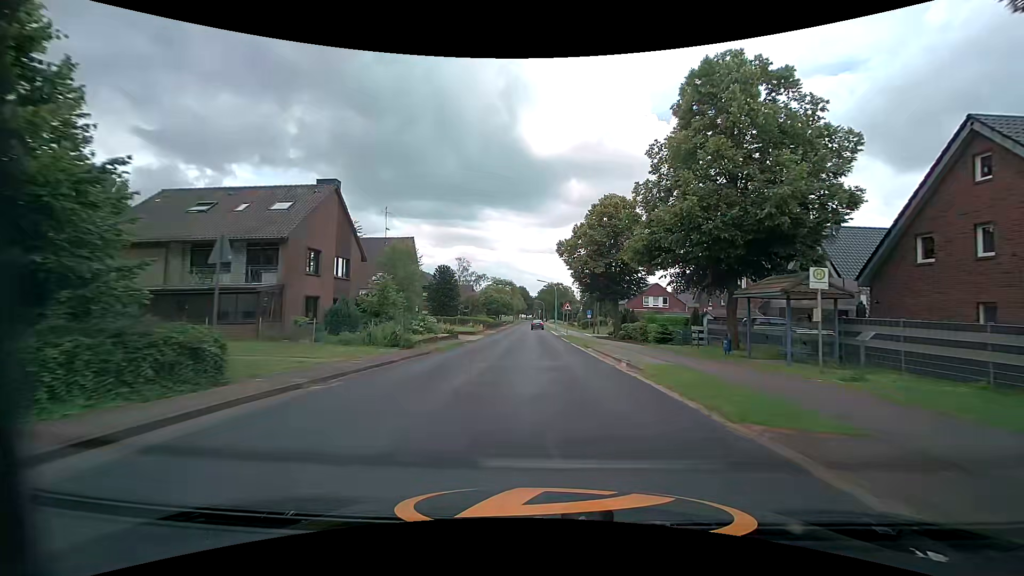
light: Day
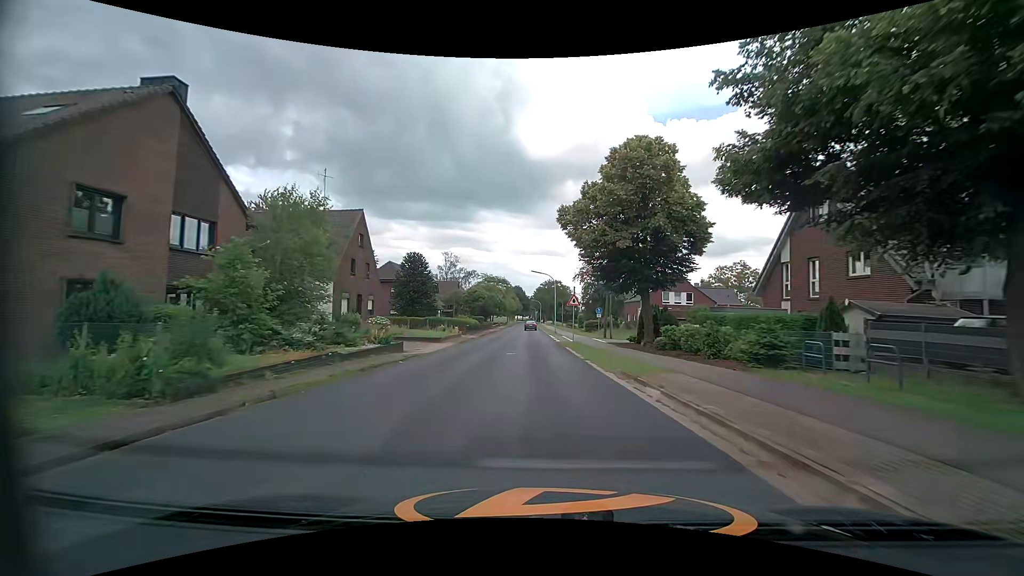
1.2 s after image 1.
(+0.2, +14.1) m; +1°
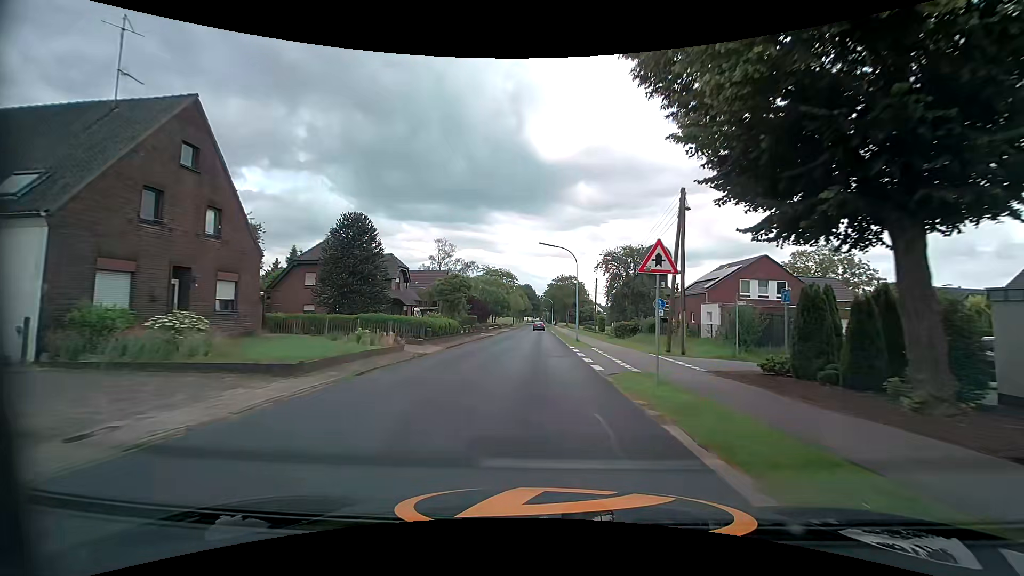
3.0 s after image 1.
(-0.3, +20.6) m; -1°
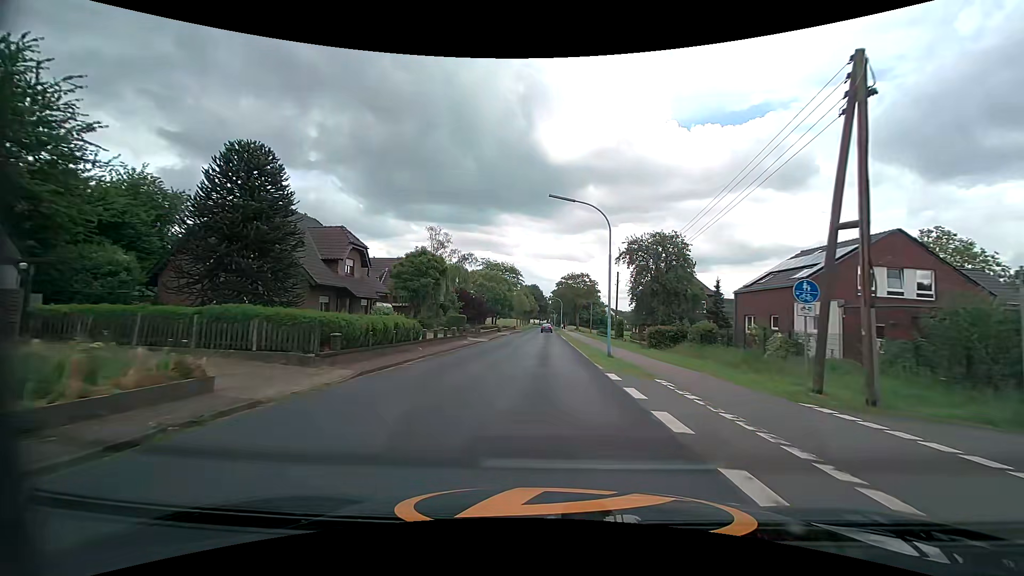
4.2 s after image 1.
(-0.2, +13.9) m; 0°
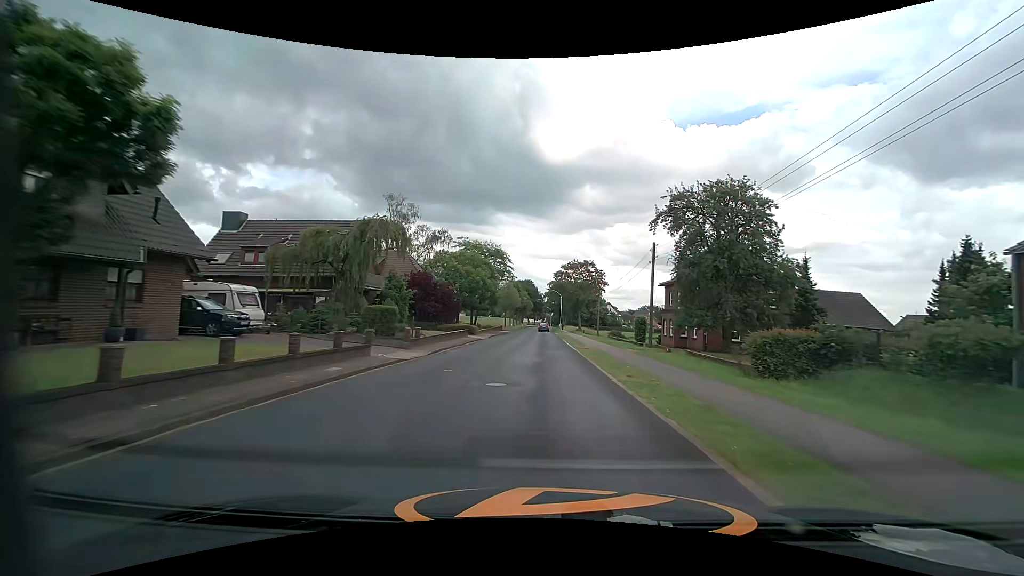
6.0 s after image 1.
(-0.2, +21.4) m; 0°
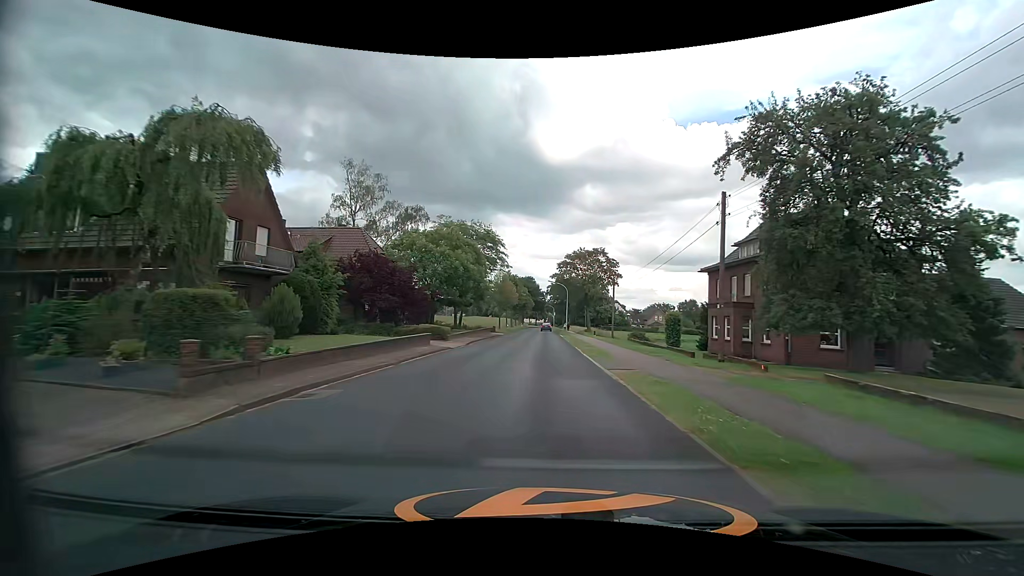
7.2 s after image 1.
(0.0, +14.4) m; 0°
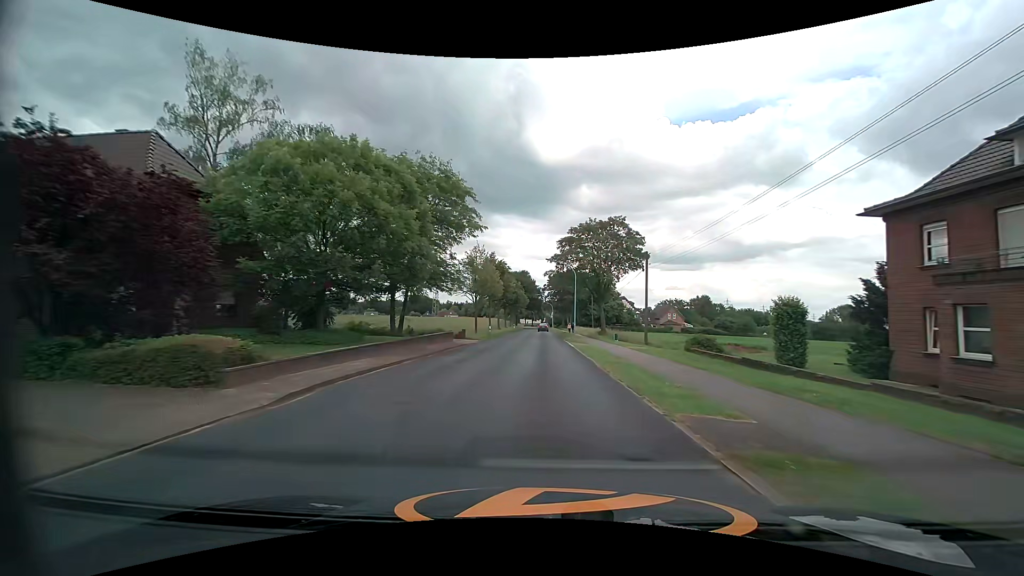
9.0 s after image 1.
(0.0, +22.5) m; 0°
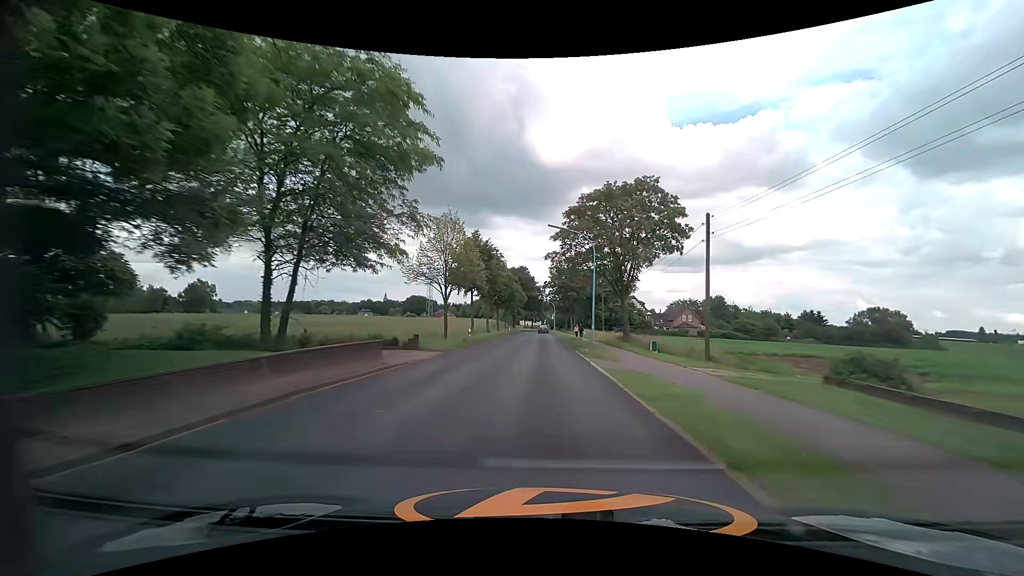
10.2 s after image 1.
(0.0, +15.5) m; 0°
(0, +10) (0, +20) (0, +30) (0, +40) (0, +50) (0, +60) (0, +70) (0, +80) (0, +90) (0, +100) m
